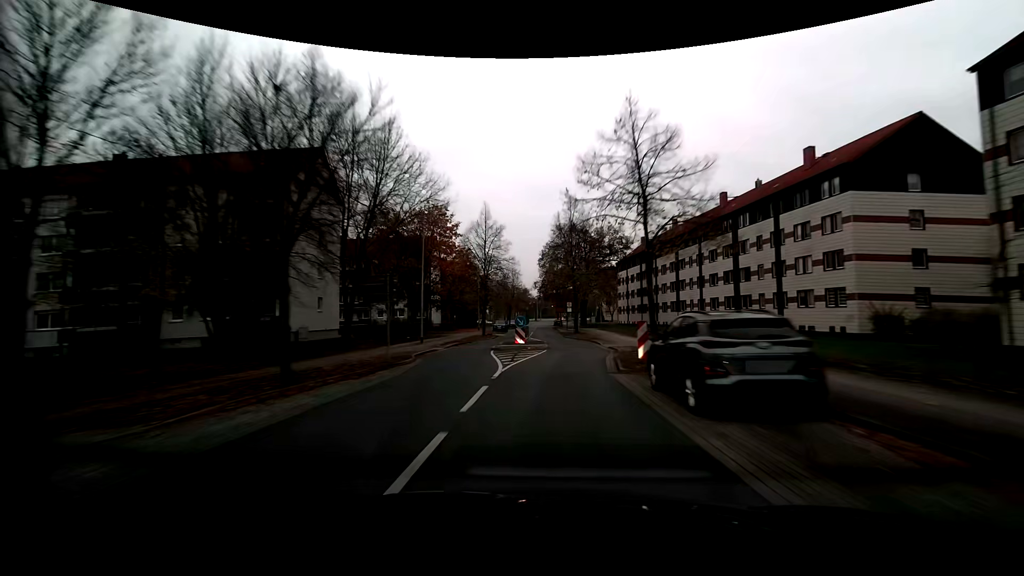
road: residential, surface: asphalt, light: Day
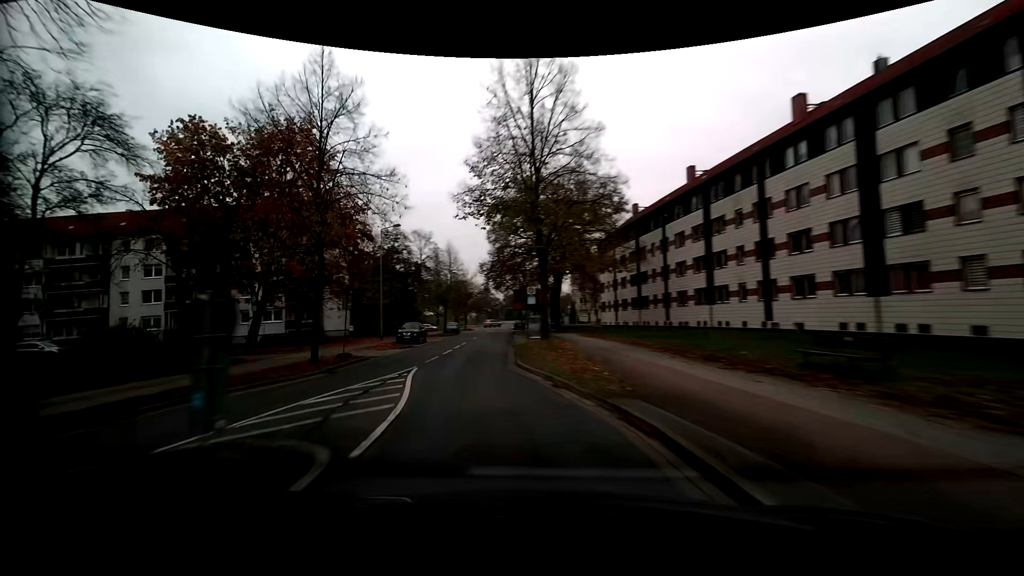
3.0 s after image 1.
(+2.1, +28.5) m; +3°
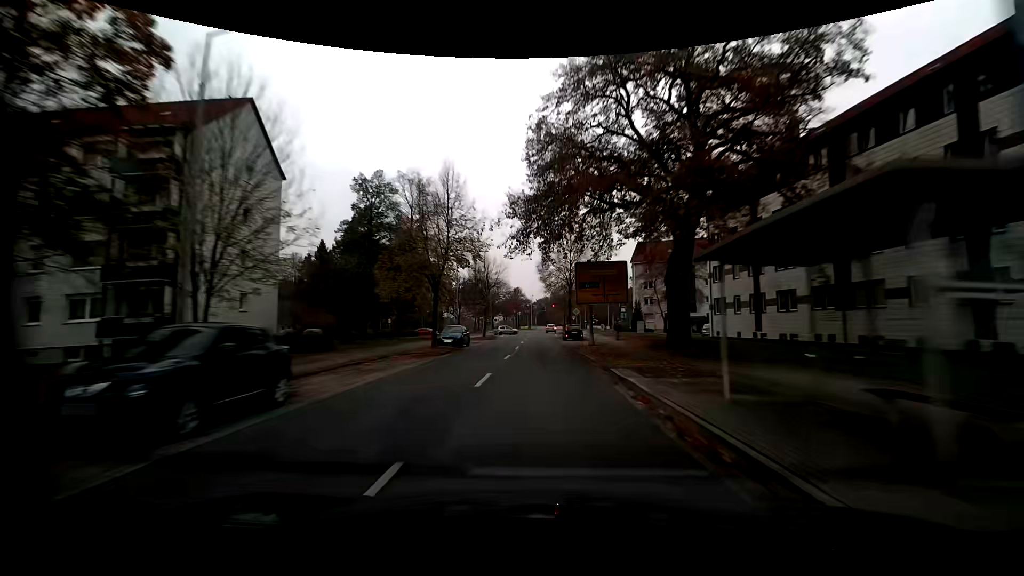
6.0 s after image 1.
(-2.9, +30.3) m; -2°
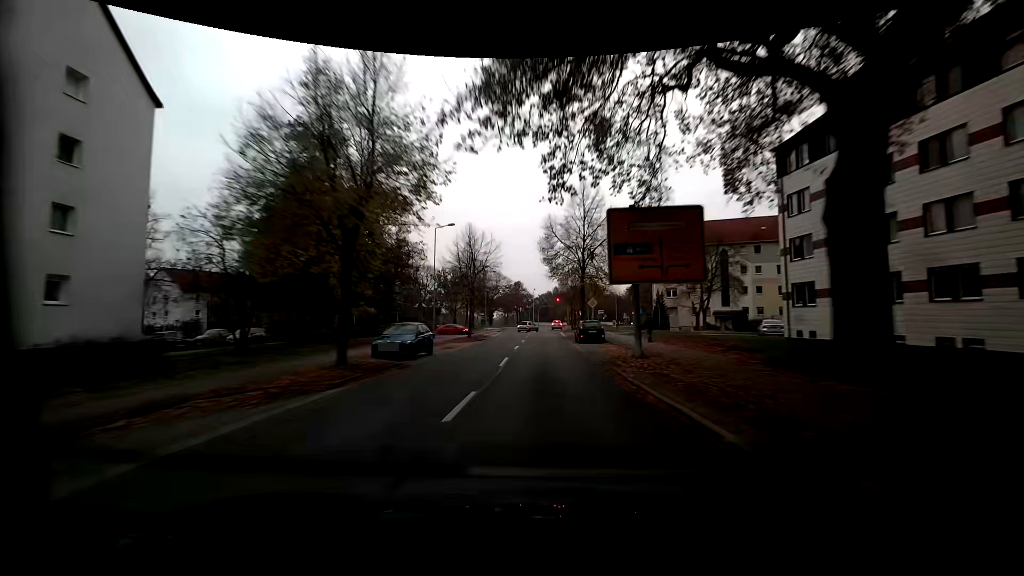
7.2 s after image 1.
(0.0, +13.2) m; -1°
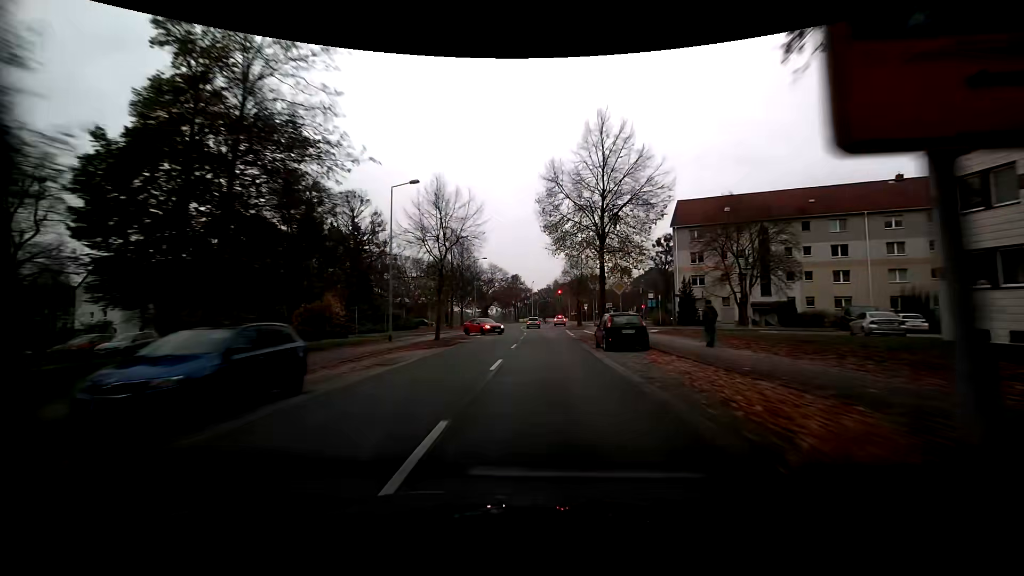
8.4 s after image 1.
(+0.1, +12.3) m; +1°
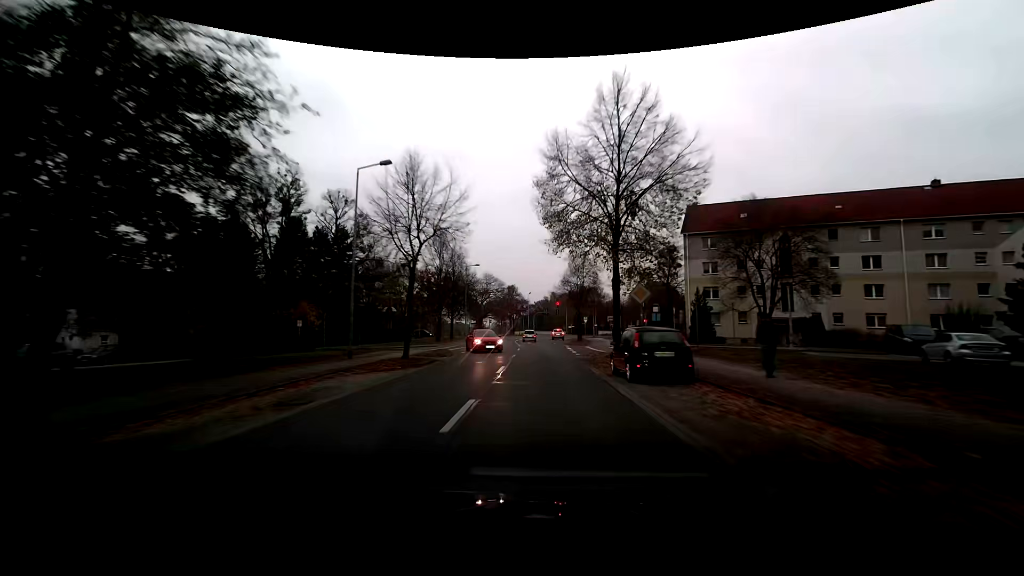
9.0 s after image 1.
(-0.1, +5.7) m; -1°
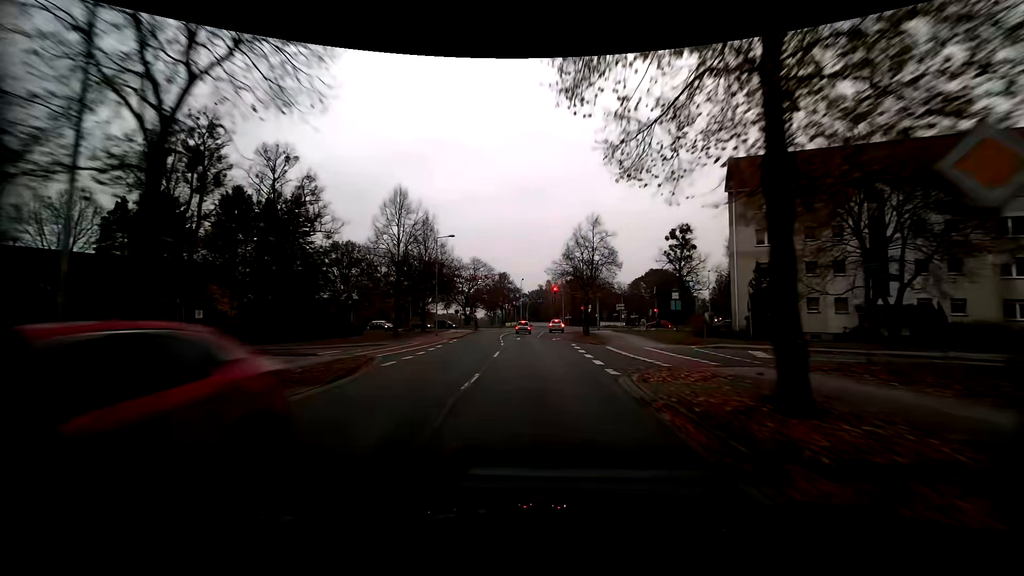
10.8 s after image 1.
(+0.1, +14.3) m; +1°
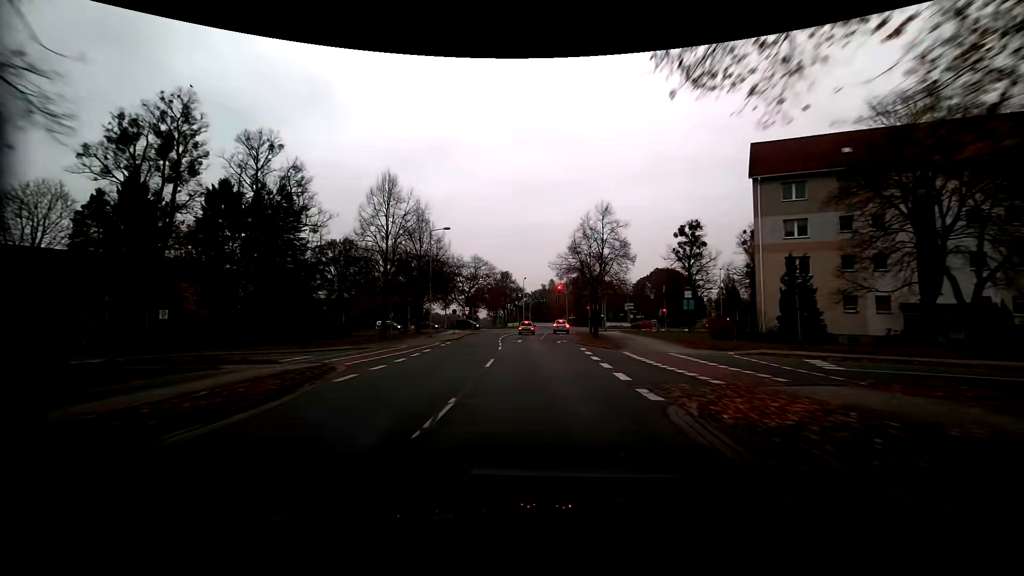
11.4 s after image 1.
(-0.1, +3.9) m; -1°
